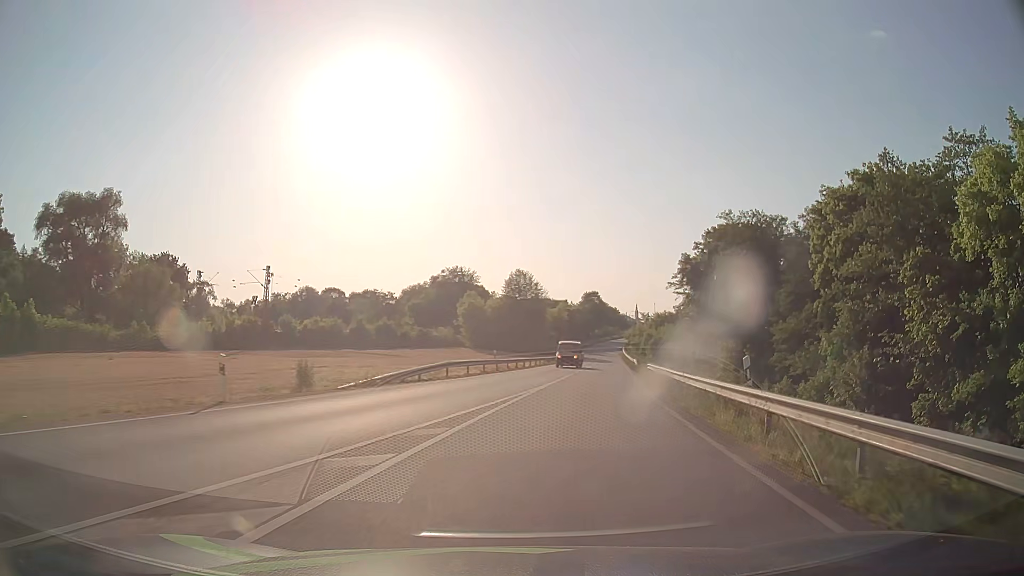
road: primary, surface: asphalt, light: Day
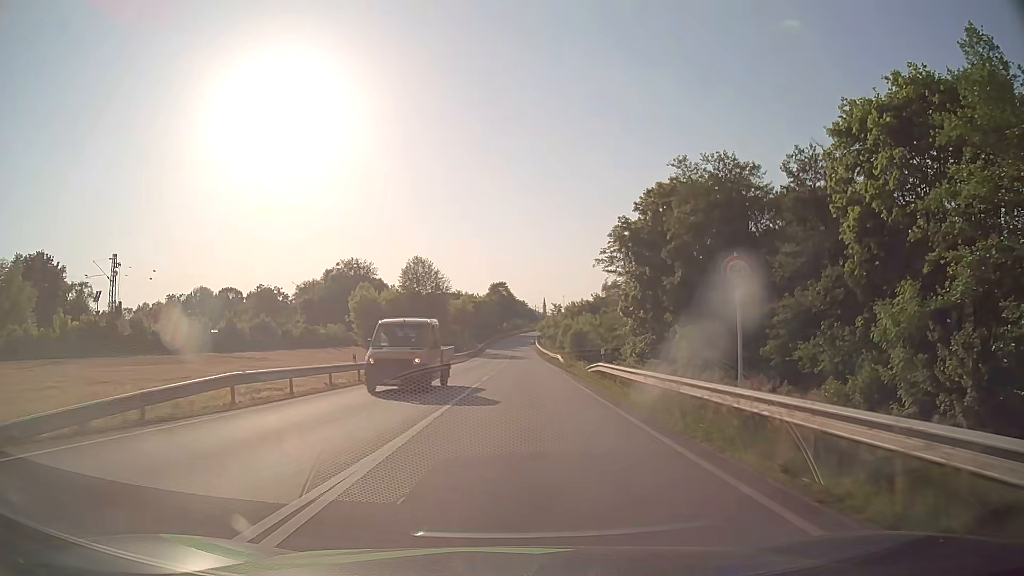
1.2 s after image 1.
(+1.7, +16.2) m; +8°
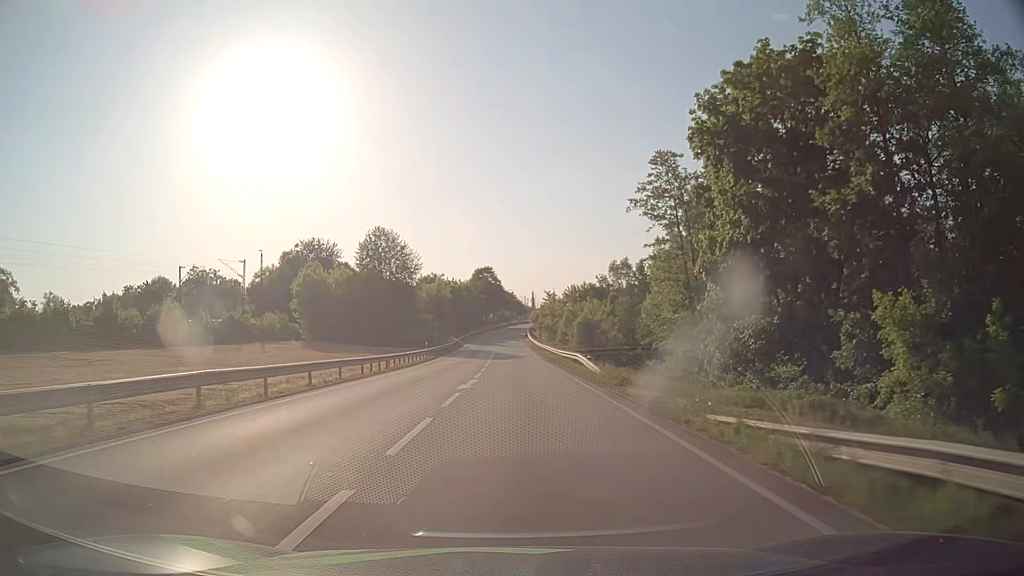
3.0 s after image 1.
(+0.5, +26.6) m; +1°
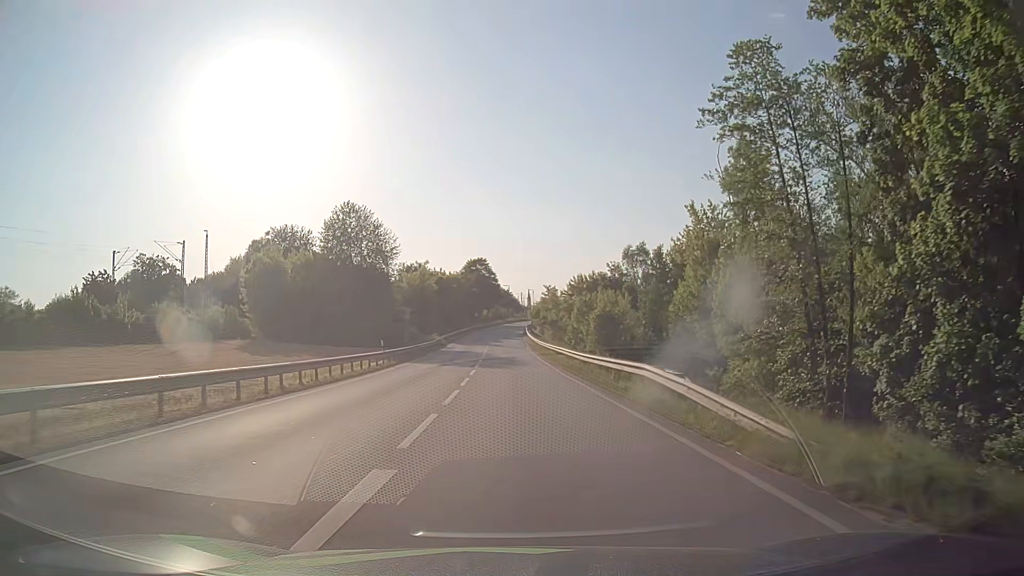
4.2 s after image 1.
(+0.1, +17.5) m; +1°
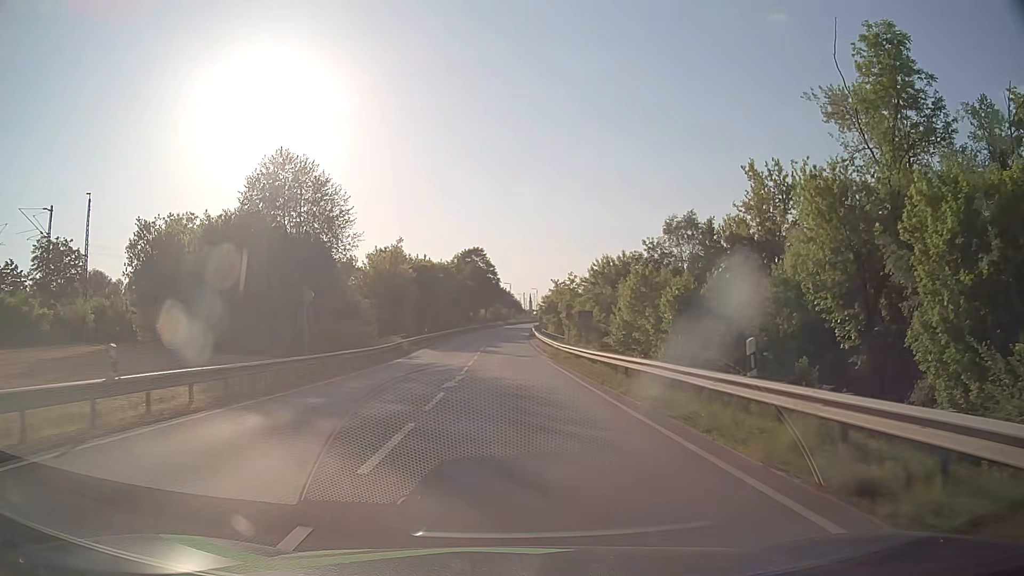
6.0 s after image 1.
(0.0, +25.8) m; 0°
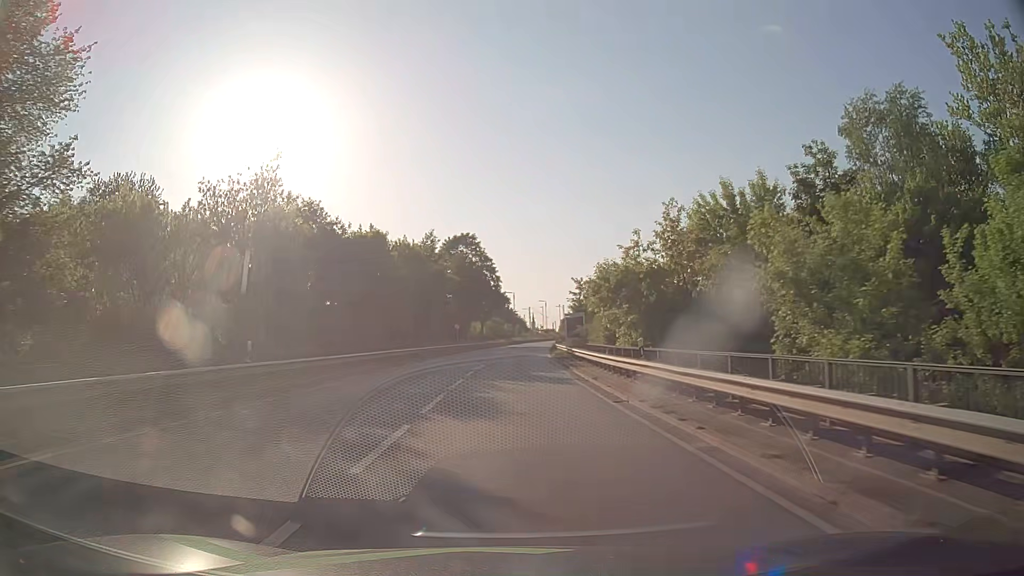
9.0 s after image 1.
(-0.2, +42.0) m; 0°
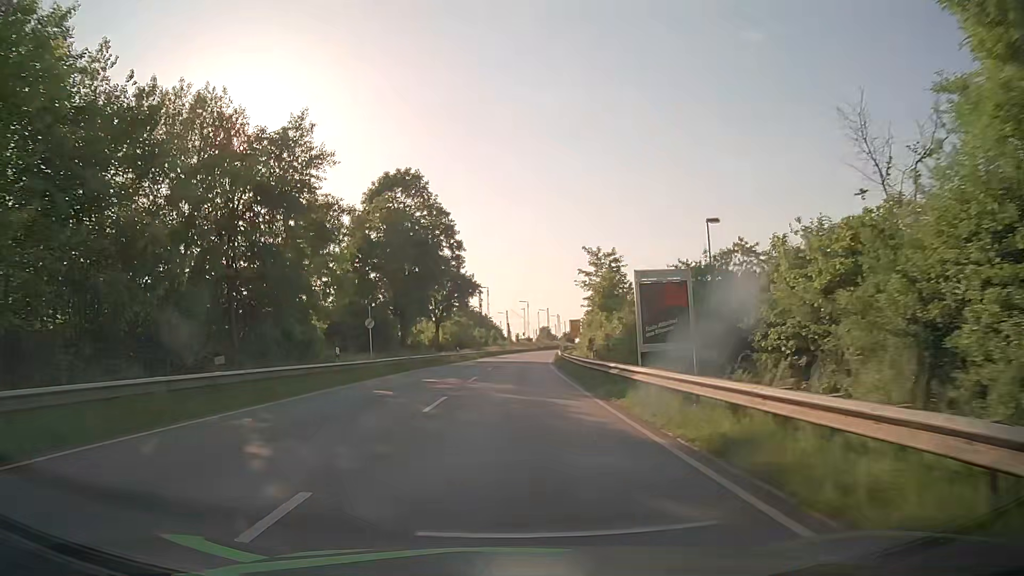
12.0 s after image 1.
(+0.5, +41.4) m; +2°
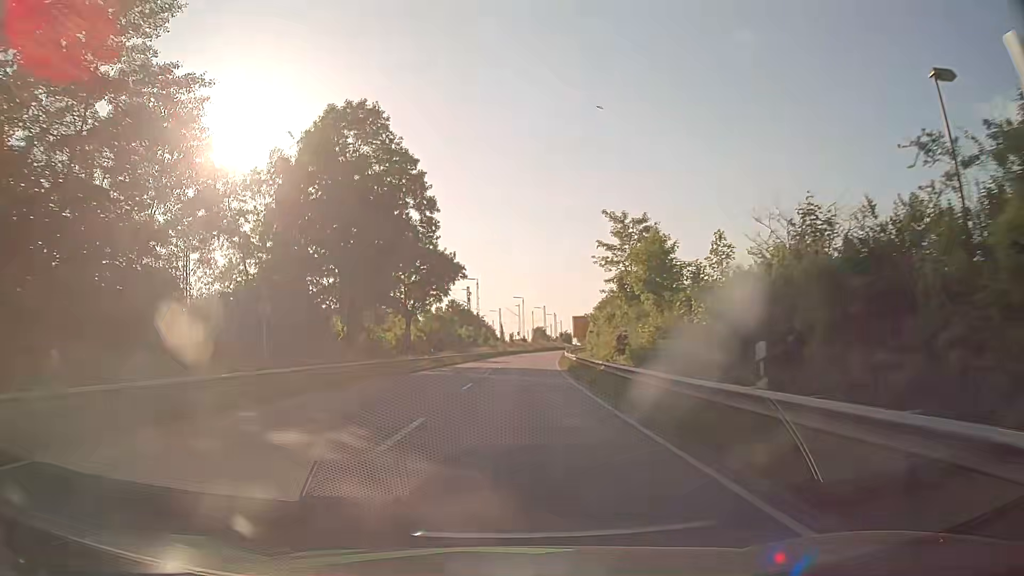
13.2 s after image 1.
(+0.1, +17.3) m; 0°
(0, +10) (0, +20) (+1, +30) (+1, +40) (+1, +50) (+2, +60) (+3, +70) (+4, +80) (+5, +90) (+6, +100) m
